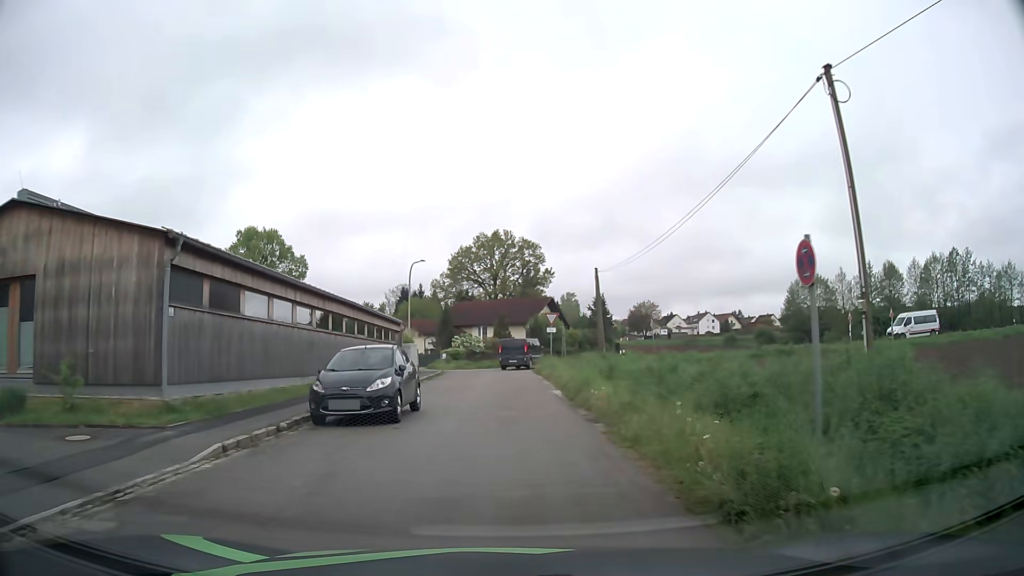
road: tertiary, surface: asphalt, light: Day
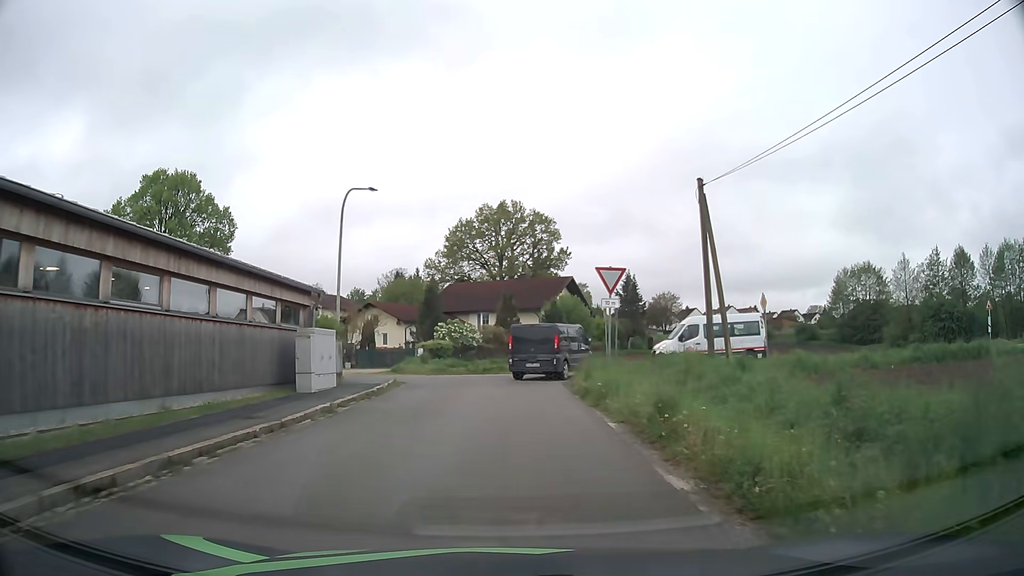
(+0.1, +19.6) m; -1°
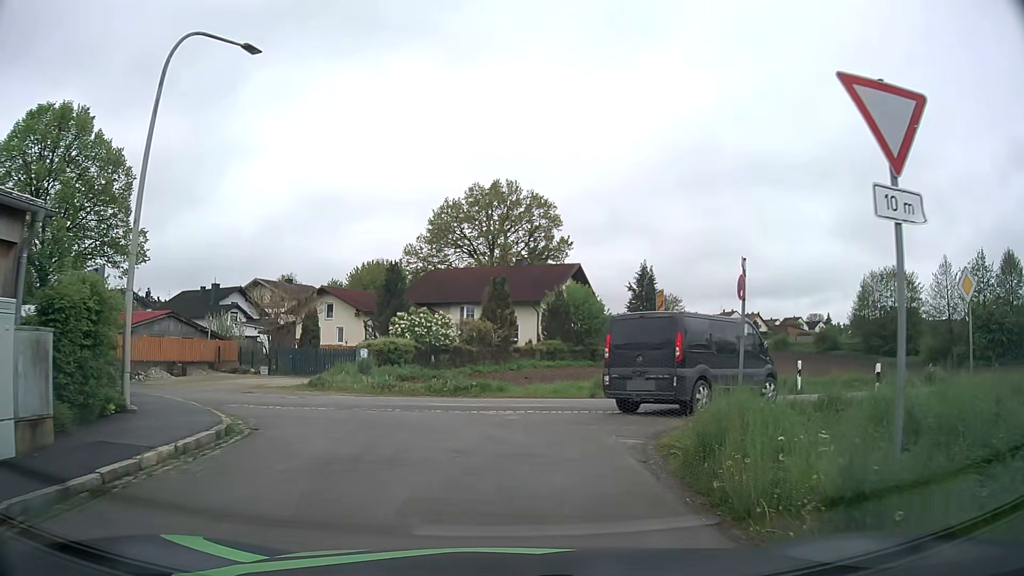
(+0.1, +13.5) m; +2°
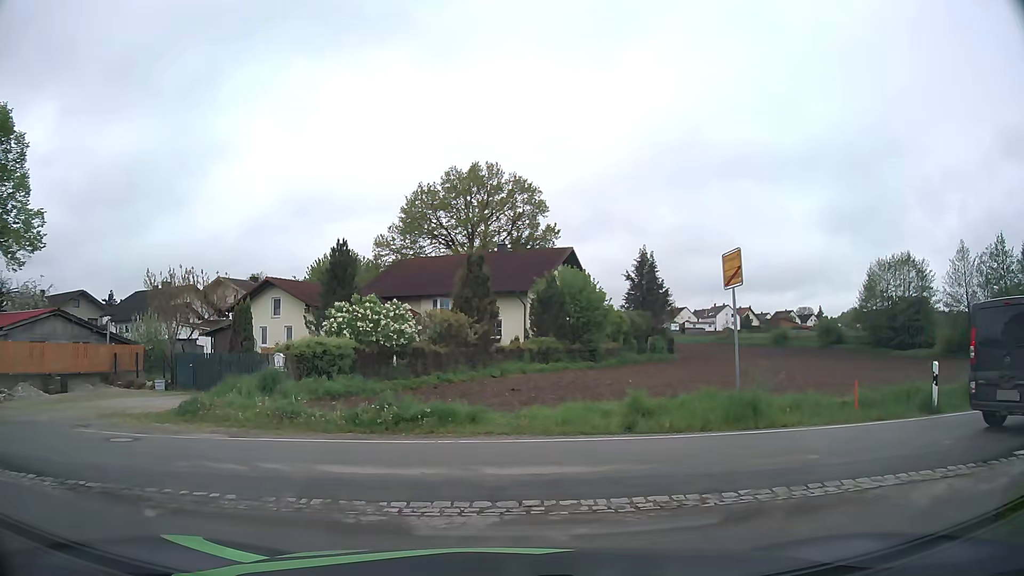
(+0.1, +8.0) m; 0°
